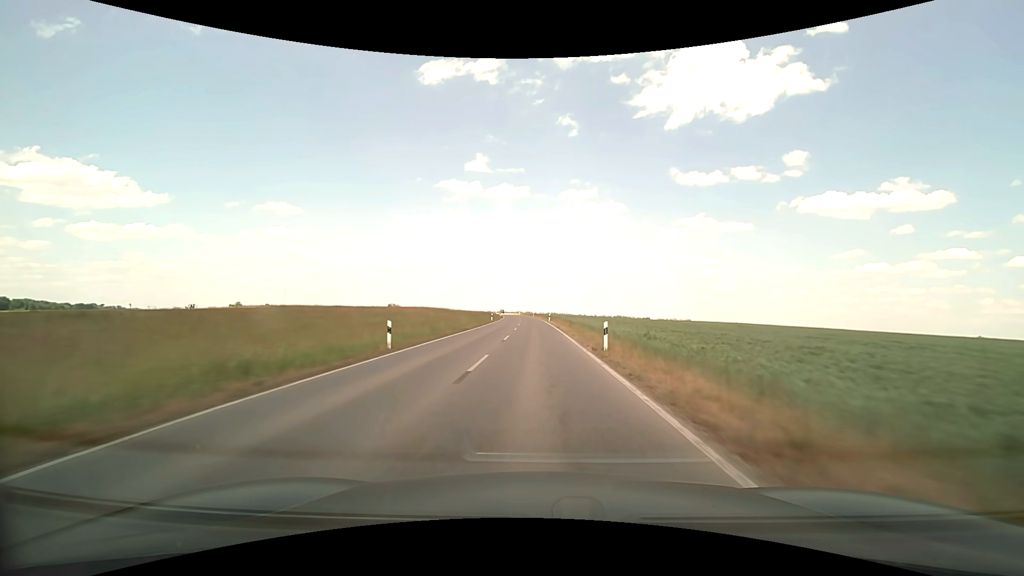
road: secondary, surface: asphalt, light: Day
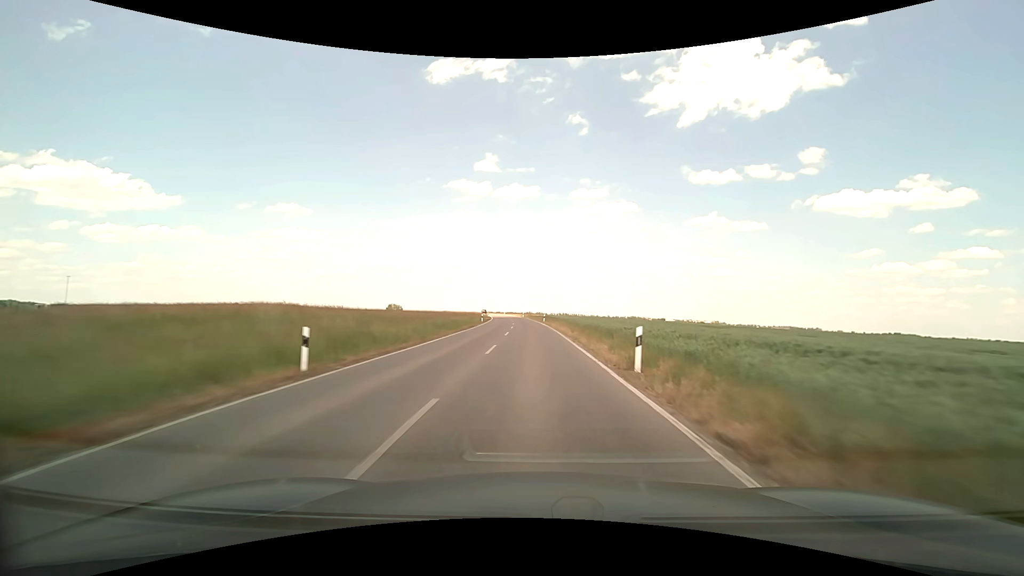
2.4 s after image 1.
(-0.4, +55.8) m; -1°
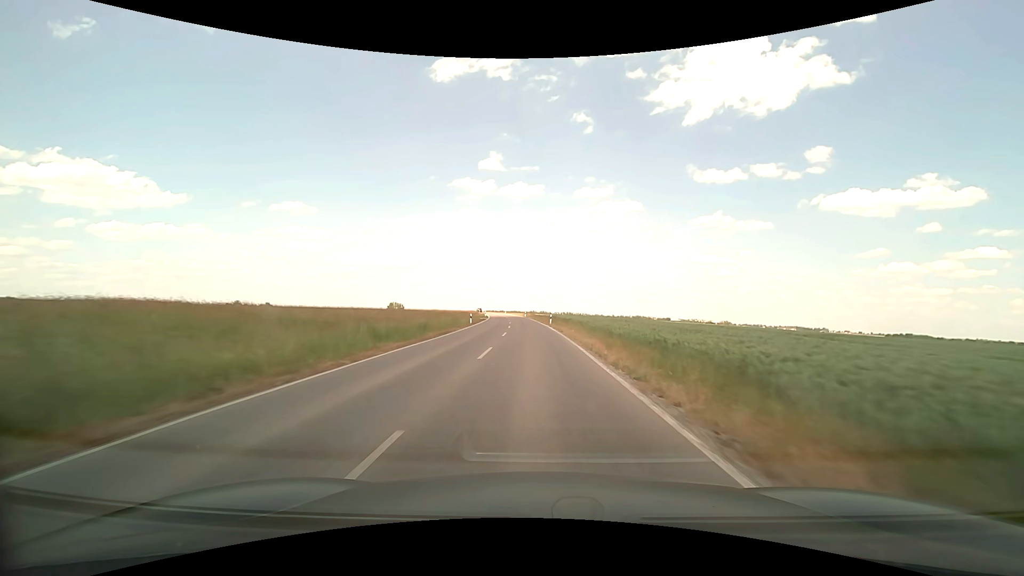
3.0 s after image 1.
(-0.1, +14.1) m; -1°
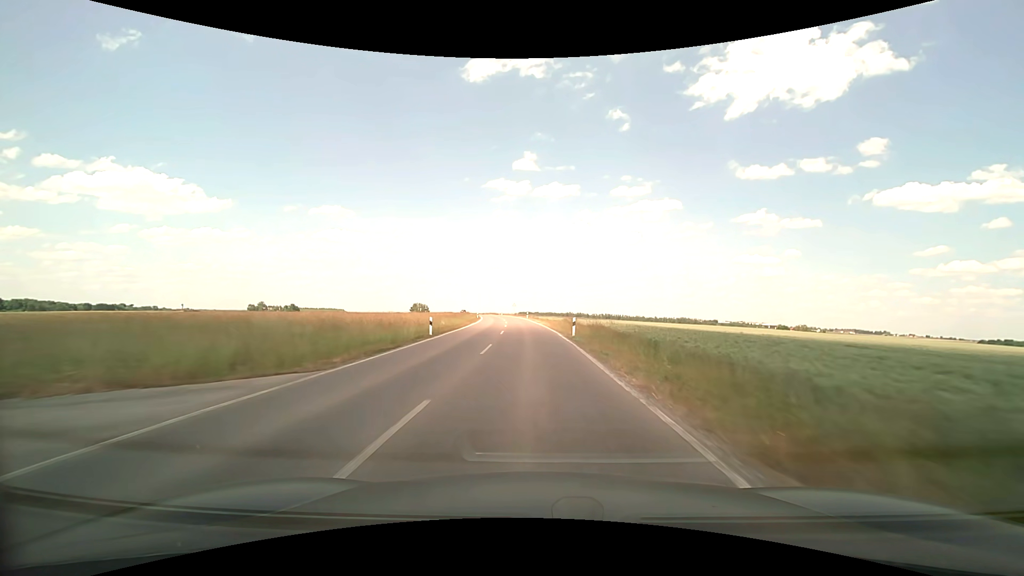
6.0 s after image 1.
(-2.1, +70.8) m; -4°
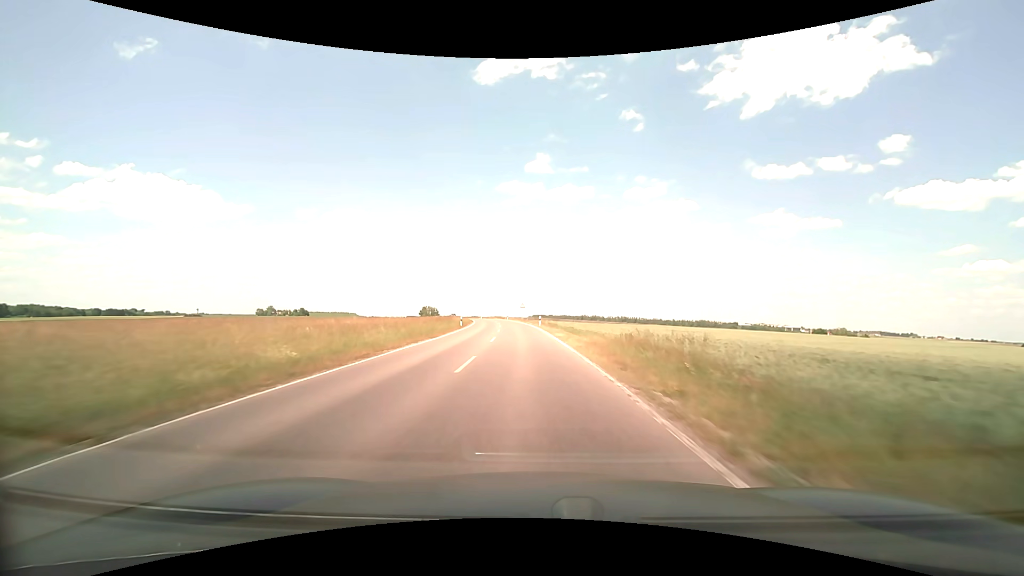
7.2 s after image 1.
(-0.3, +28.6) m; -1°
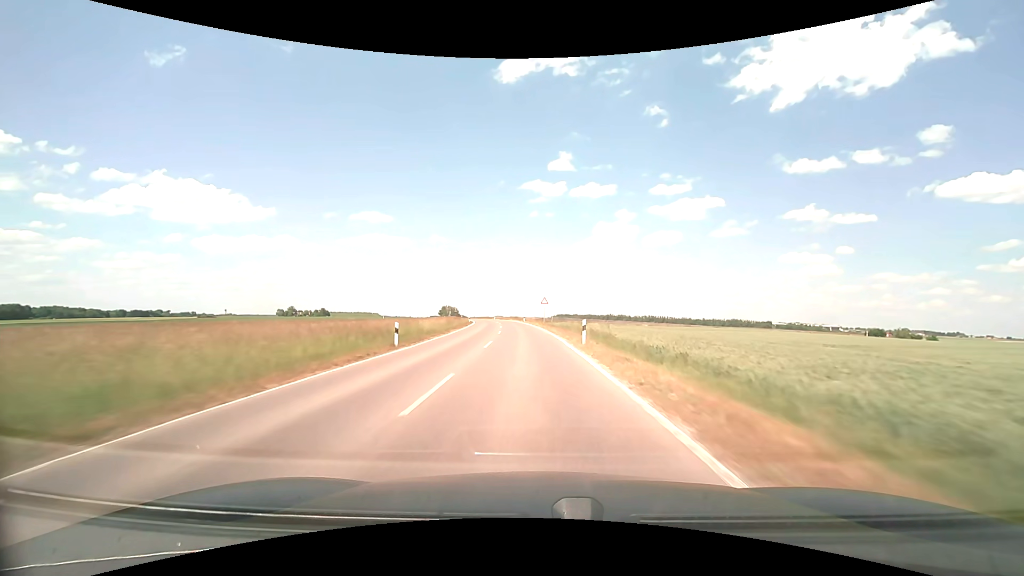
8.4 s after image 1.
(-0.6, +28.7) m; -3°
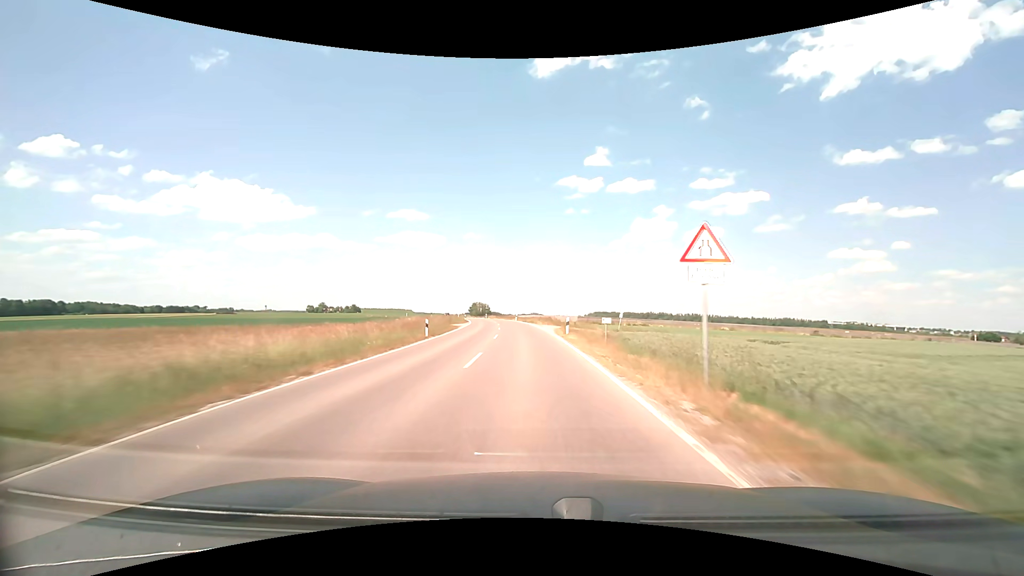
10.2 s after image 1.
(-1.4, +43.1) m; -4°
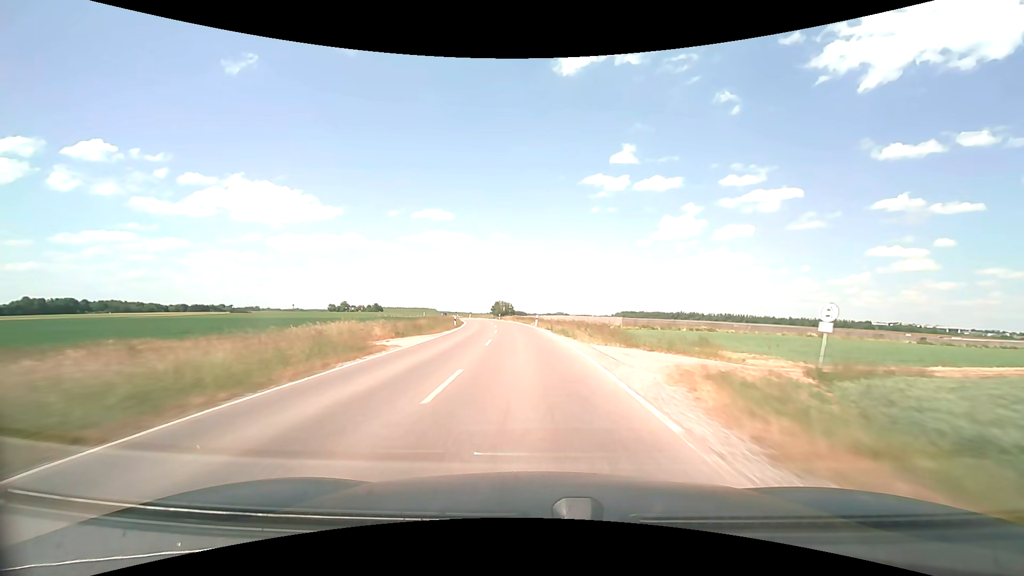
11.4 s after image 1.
(-0.7, +28.7) m; -3°
(0, +10) (0, +20) (-1, +30) (-2, +40) (-3, +50) (-4, +60) (-5, +70) (-7, +80) (-9, +89) (-11, +99) m
